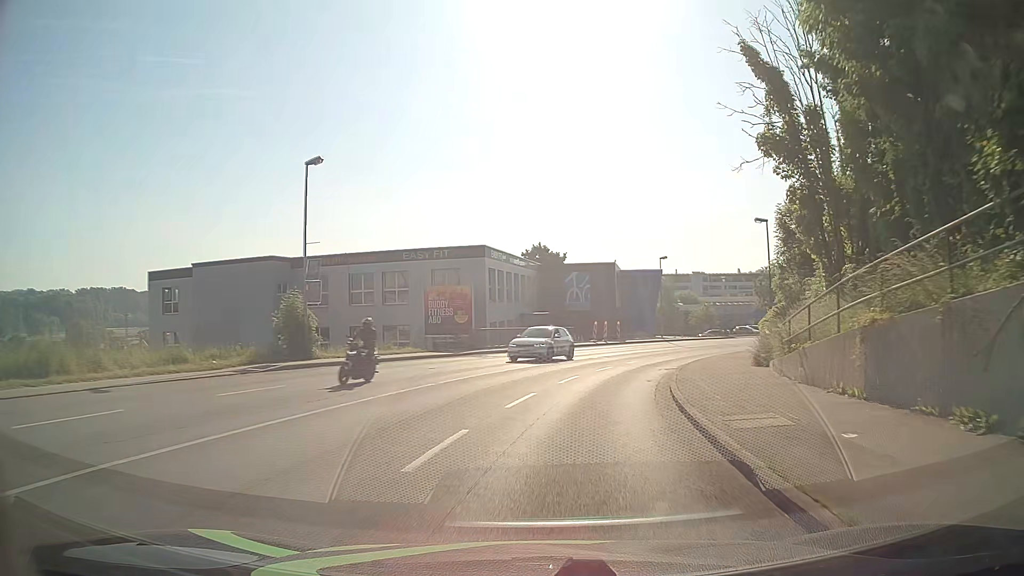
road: tertiary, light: Day
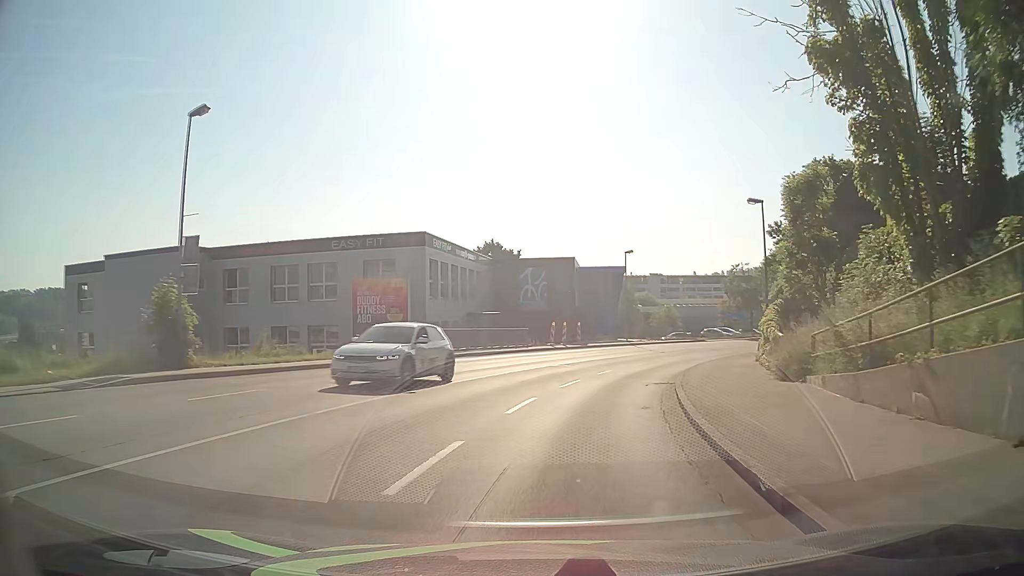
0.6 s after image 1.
(+0.2, +6.8) m; +4°
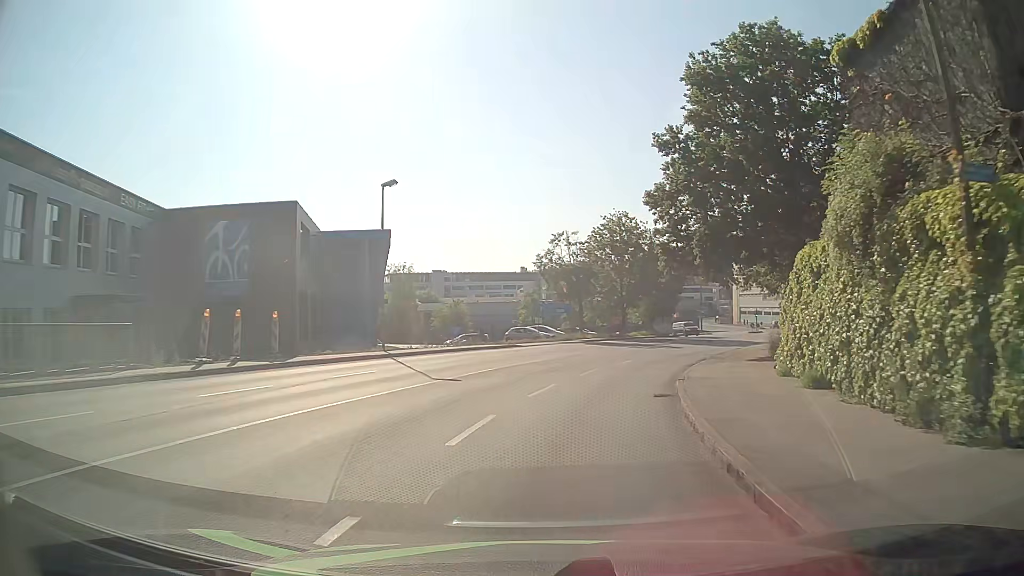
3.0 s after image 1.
(+4.2, +27.0) m; +18°
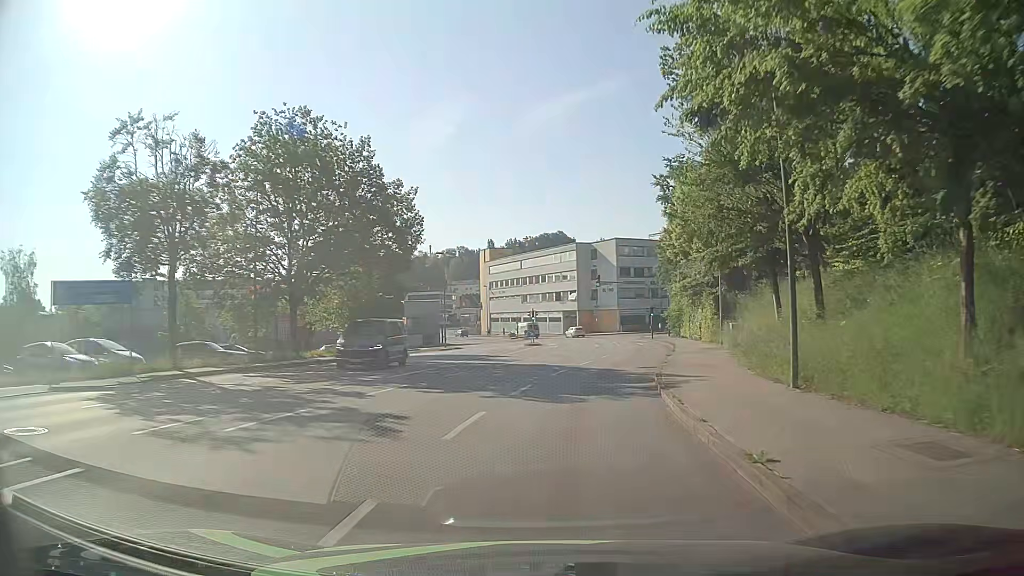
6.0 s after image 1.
(+7.2, +34.3) m; +23°
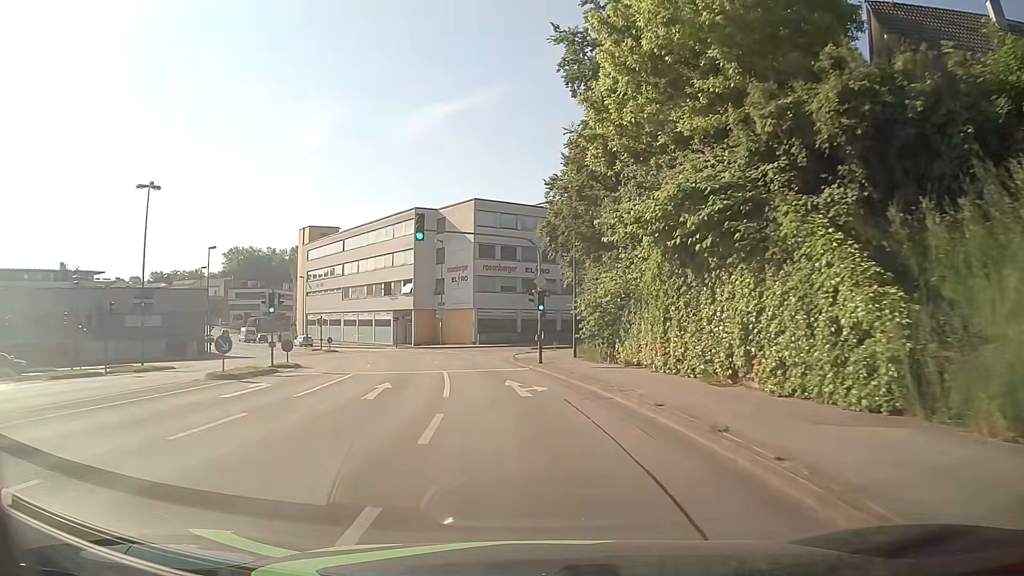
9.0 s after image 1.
(+4.9, +35.5) m; +12°
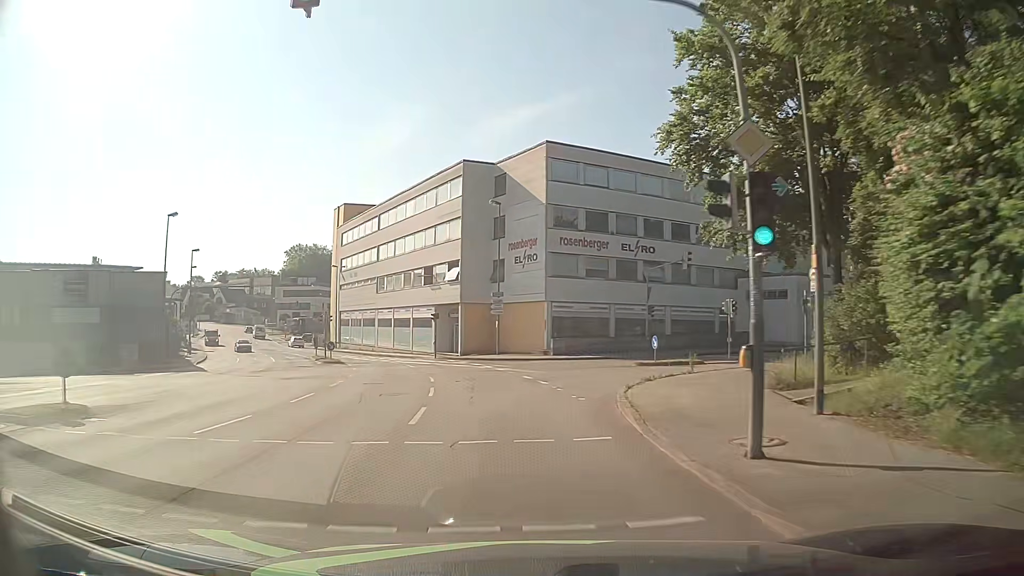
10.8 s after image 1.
(-1.1, +21.0) m; -7°
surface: asphalt
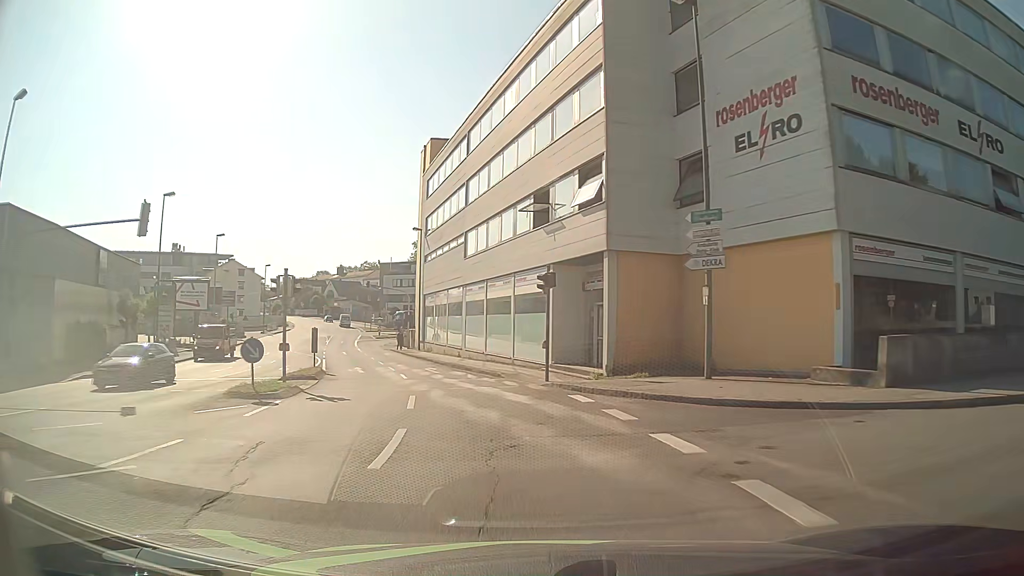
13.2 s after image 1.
(-2.8, +27.9) m; -13°
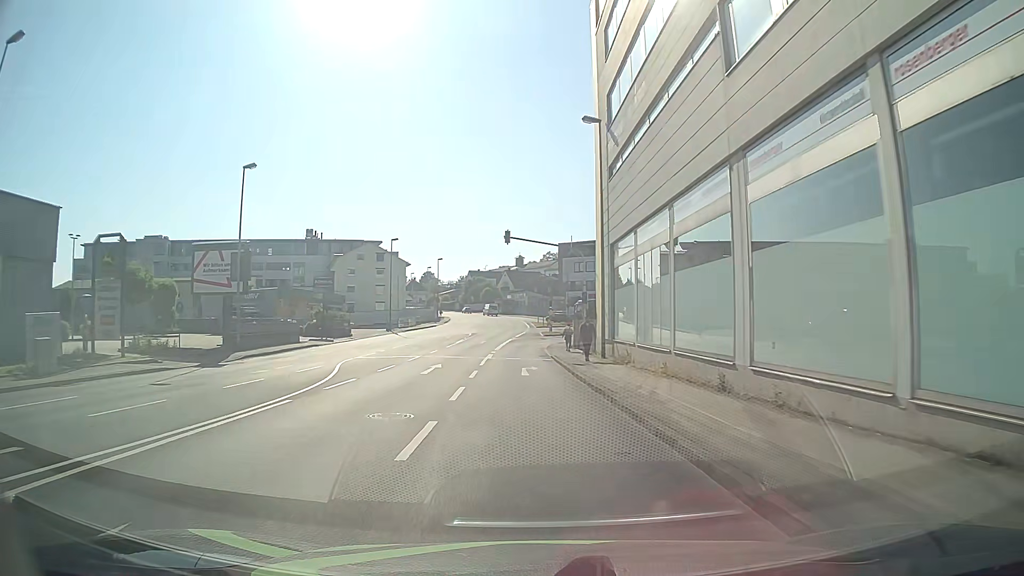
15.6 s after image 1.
(-4.1, +28.1) m; -16°
(0, +10) (-1, +20) (-1, +30) (-1, +40) (-1, +50) (+2, +59) (+7, +68) (+12, +77) (+18, +85) (+23, +94) m
